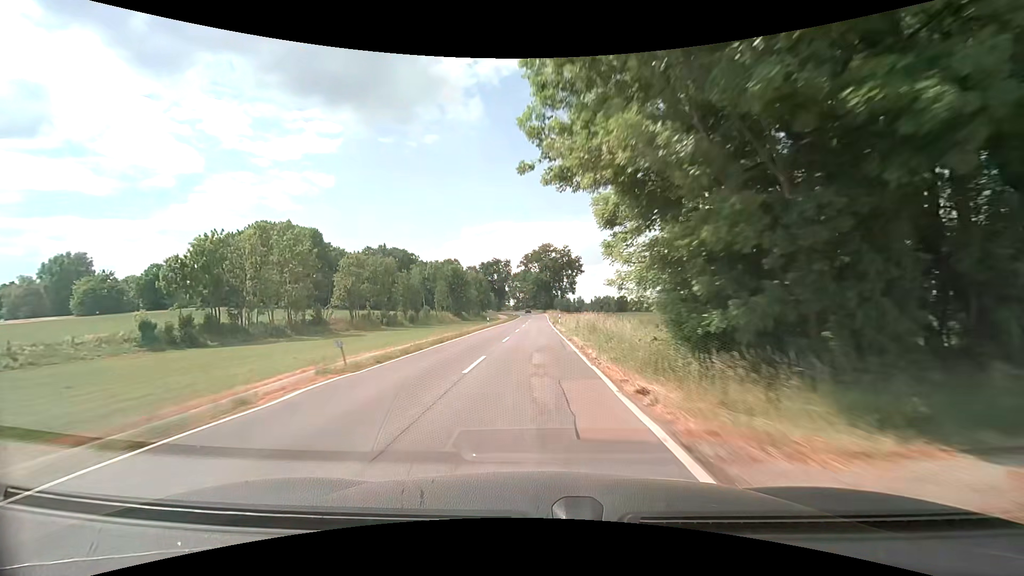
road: tertiary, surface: asphalt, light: Day
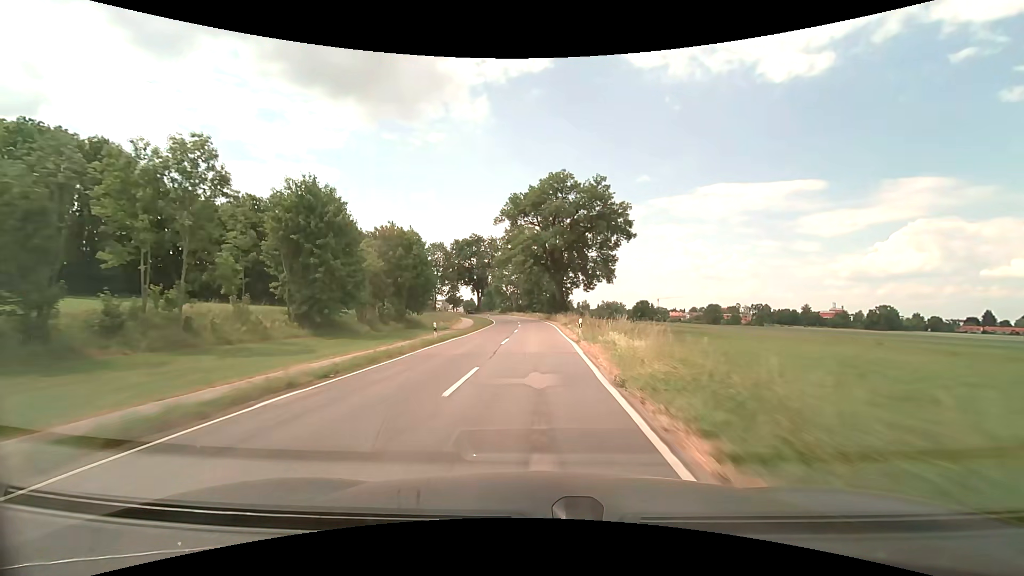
(+0.3, +75.7) m; 0°
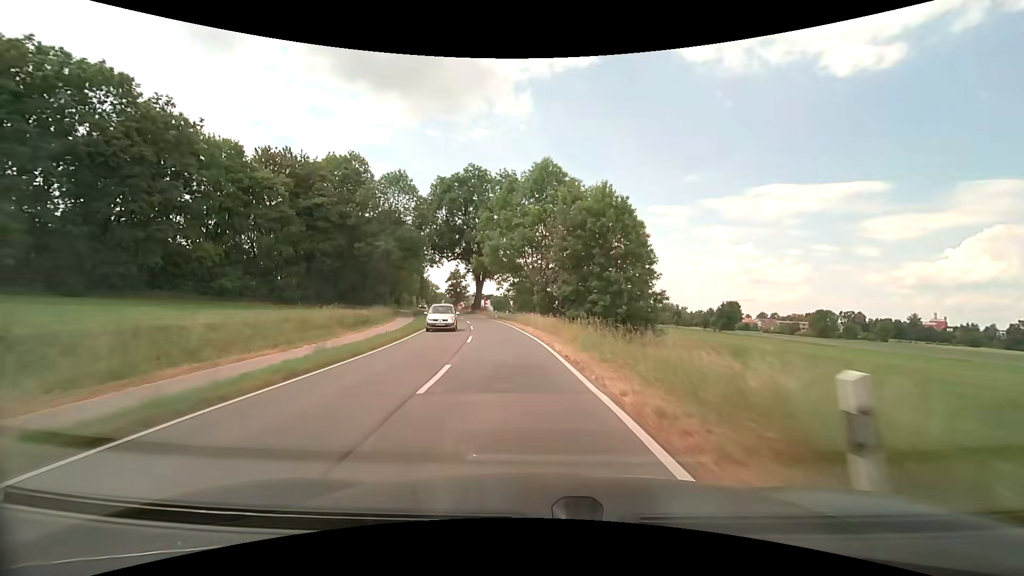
(-1.2, +72.3) m; -4°
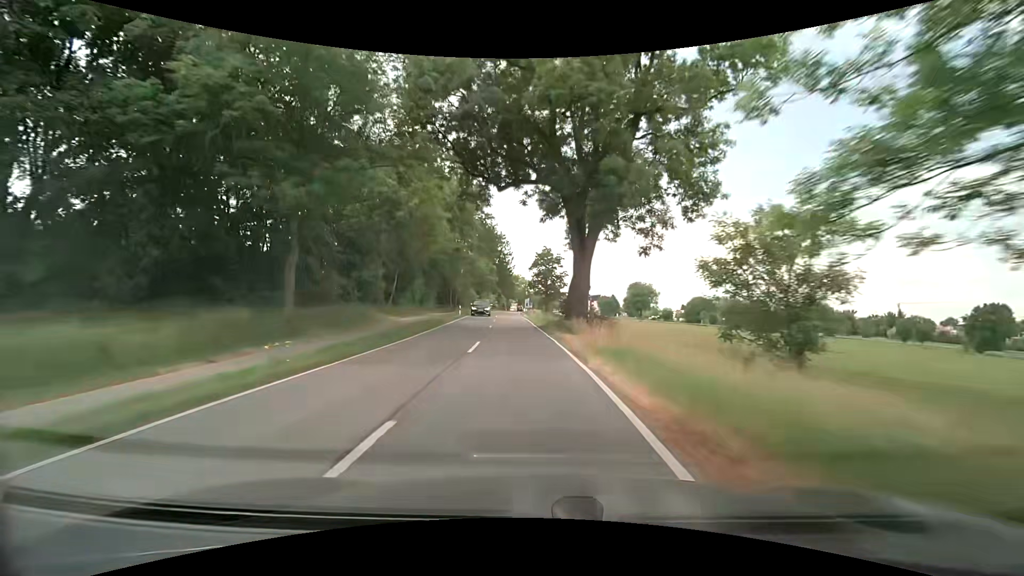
(-5.5, +52.3) m; -12°
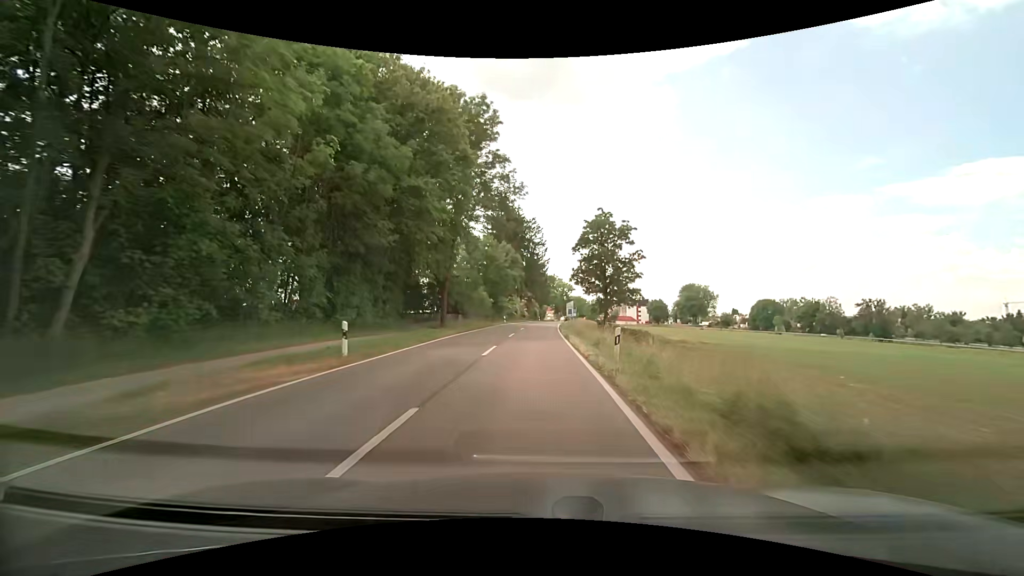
(-1.5, +36.5) m; -4°
